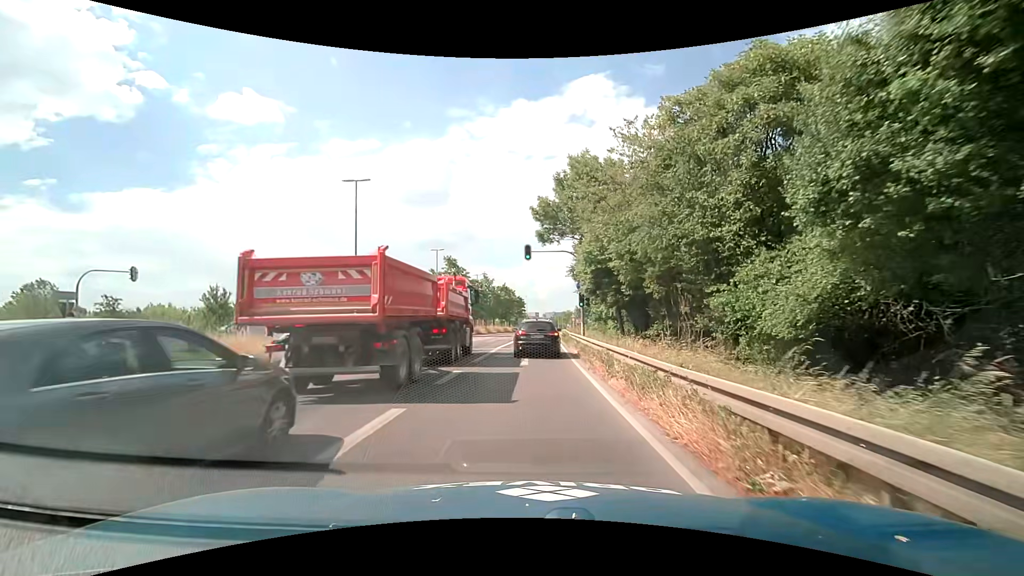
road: primary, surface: asphalt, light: Day
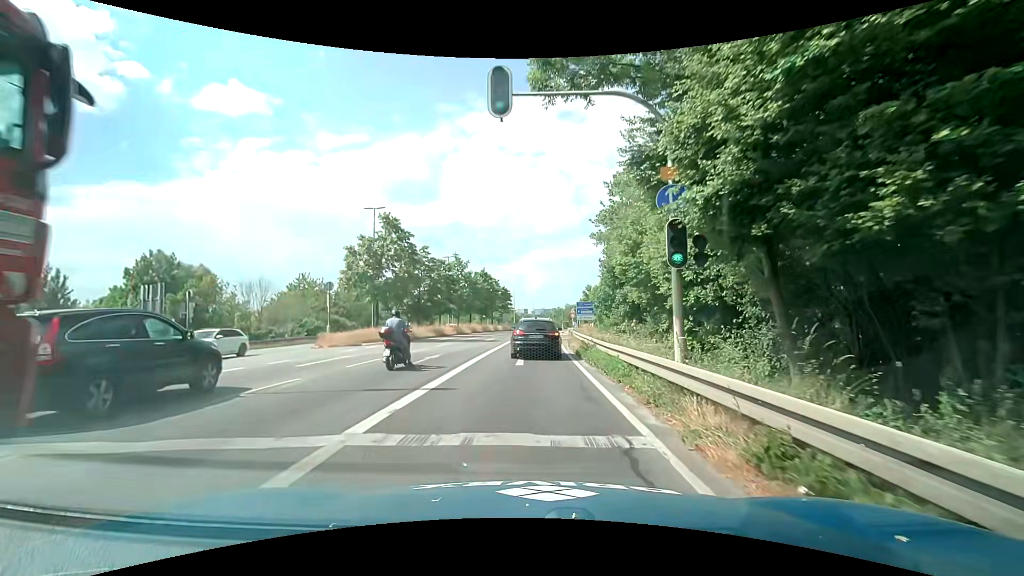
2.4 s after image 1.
(+0.4, +20.6) m; +2°
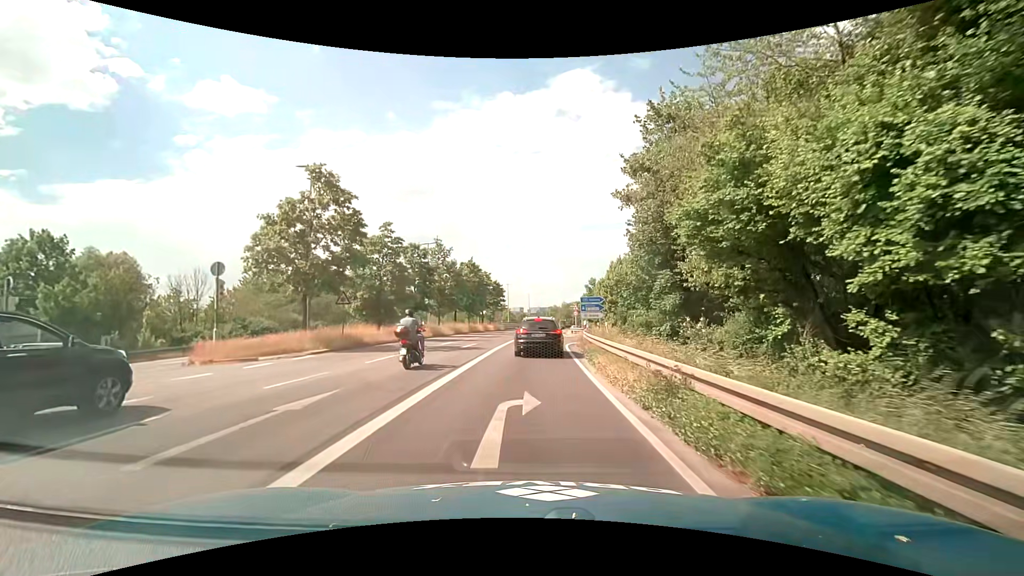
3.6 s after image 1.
(+0.1, +10.7) m; 0°
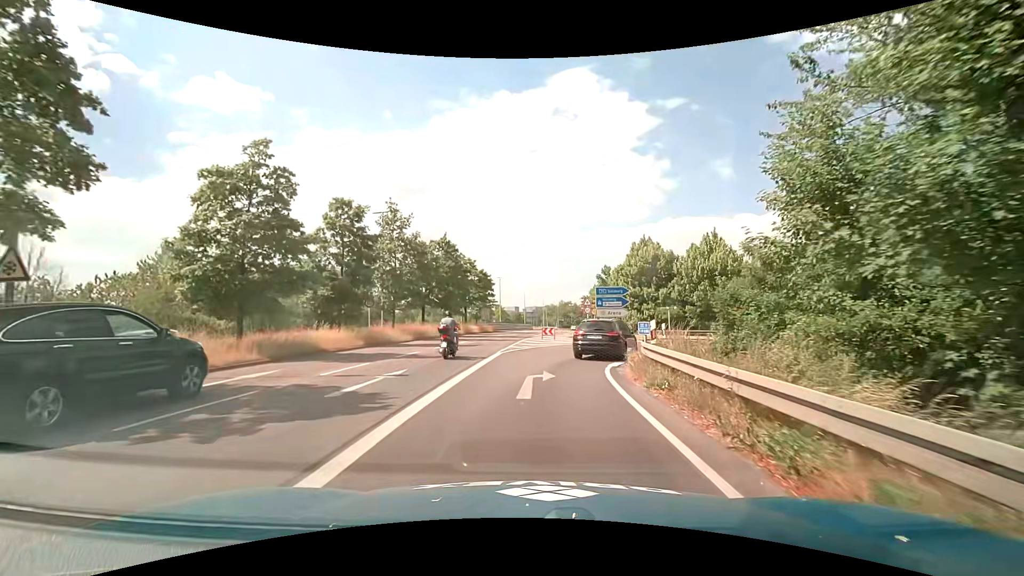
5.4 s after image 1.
(+0.3, +16.1) m; +1°
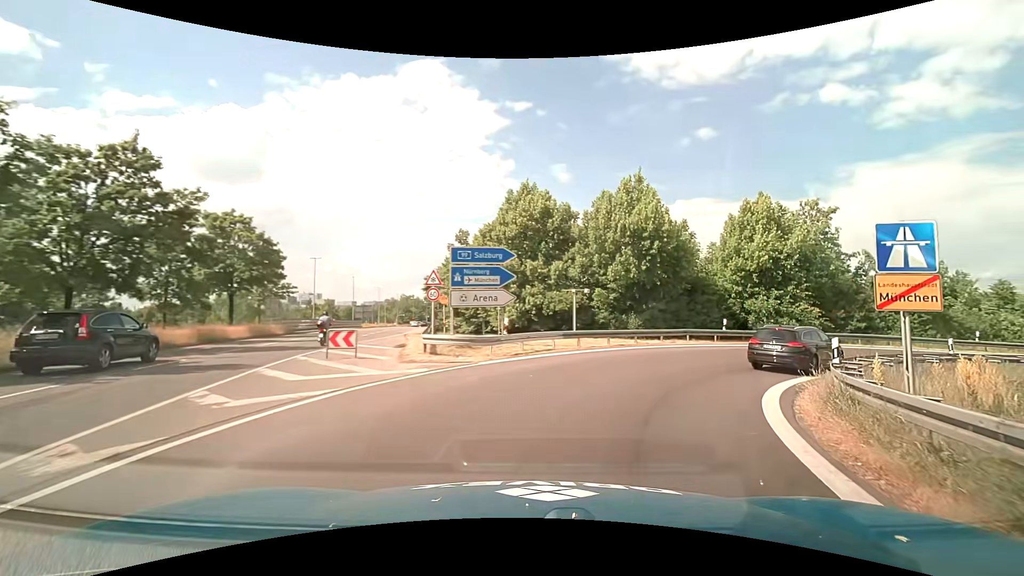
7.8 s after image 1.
(+1.7, +20.5) m; +17°
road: motorway_link
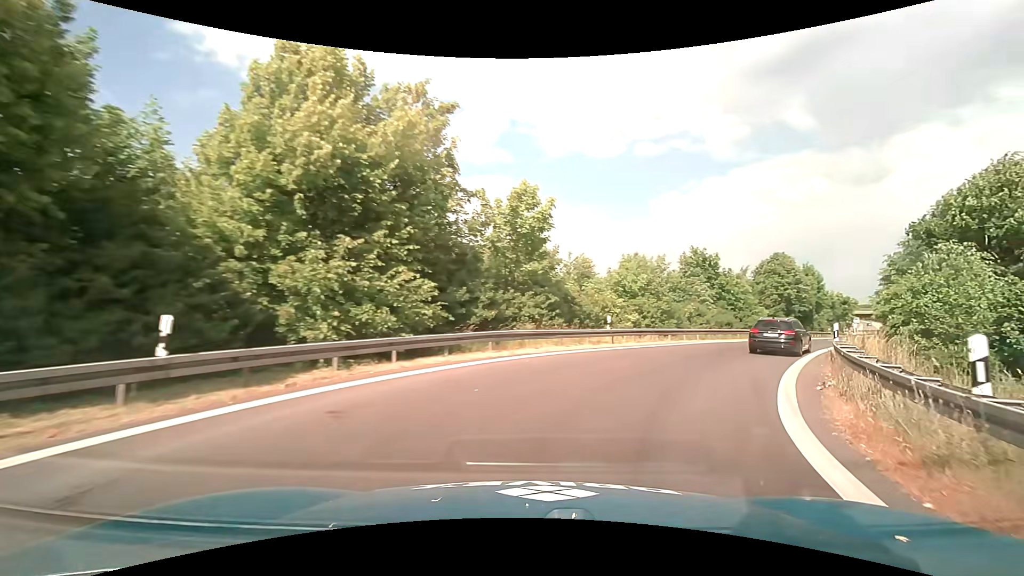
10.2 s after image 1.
(+7.9, +19.7) m; +45°
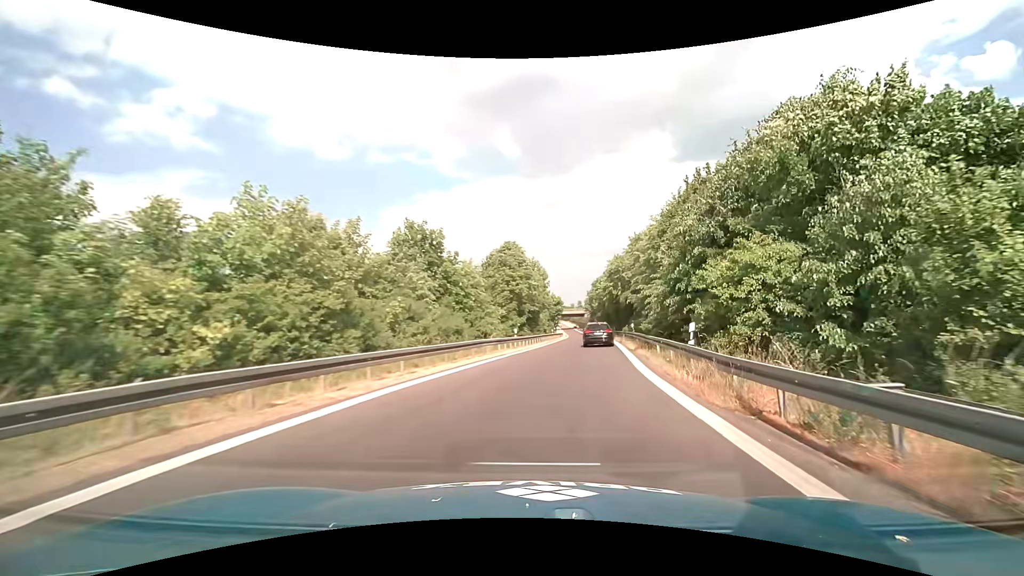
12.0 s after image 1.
(+5.3, +17.0) m; +30°
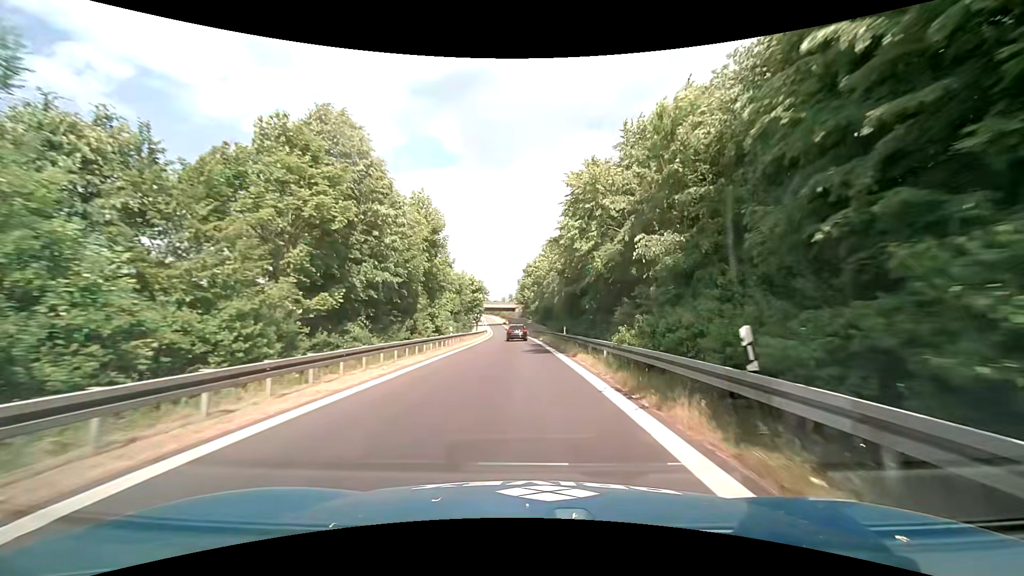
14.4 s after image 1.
(+3.8, +29.8) m; +8°
(0, +10) (0, +20) (0, +30) (-1, +40) (-1, +50) (-1, +60) (-2, +70) (-2, +80) (-3, +90) (-3, +100) m
